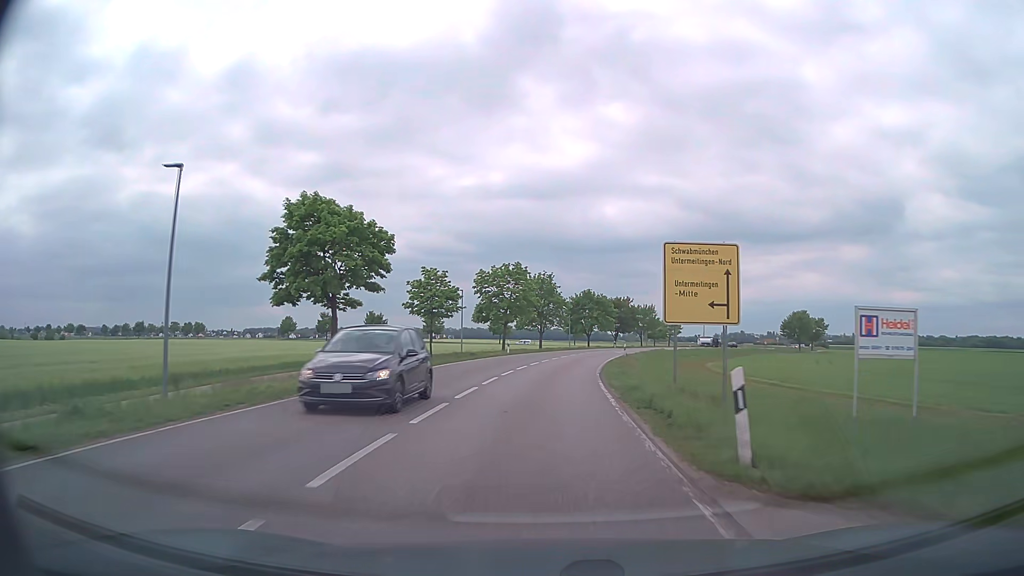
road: secondary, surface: asphalt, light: Day
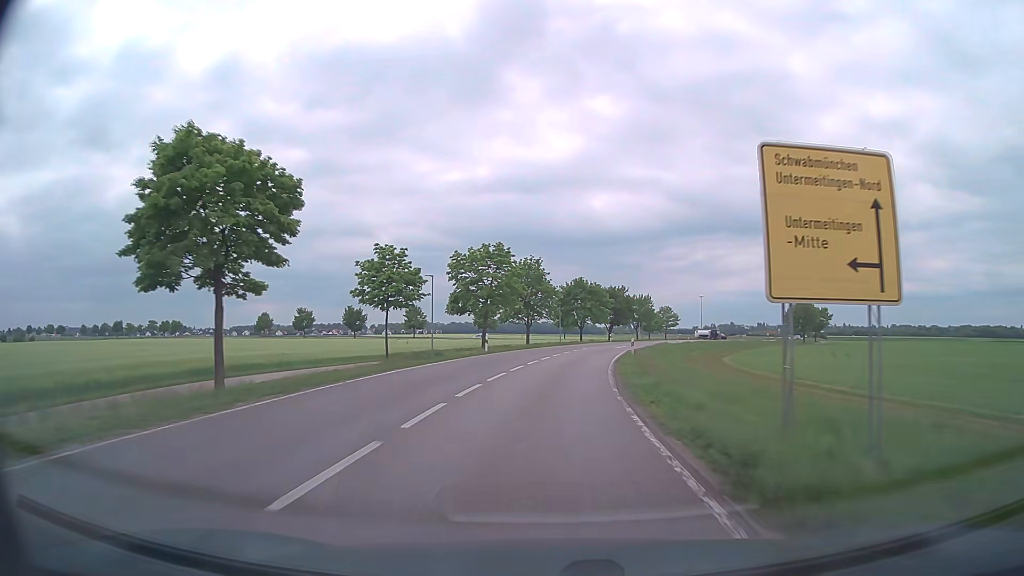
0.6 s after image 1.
(0.0, +9.8) m; +1°
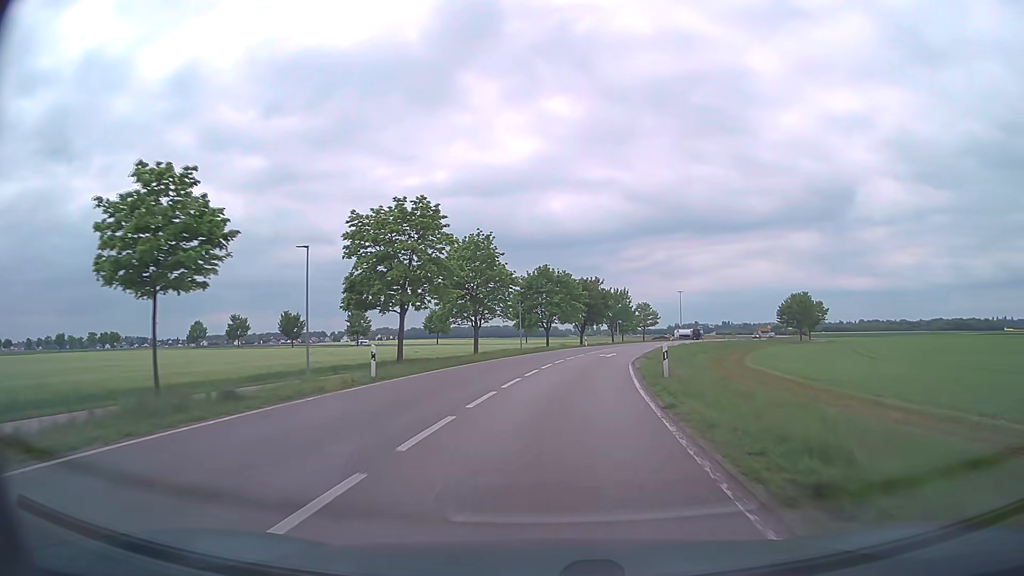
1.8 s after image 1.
(+0.5, +19.5) m; +3°
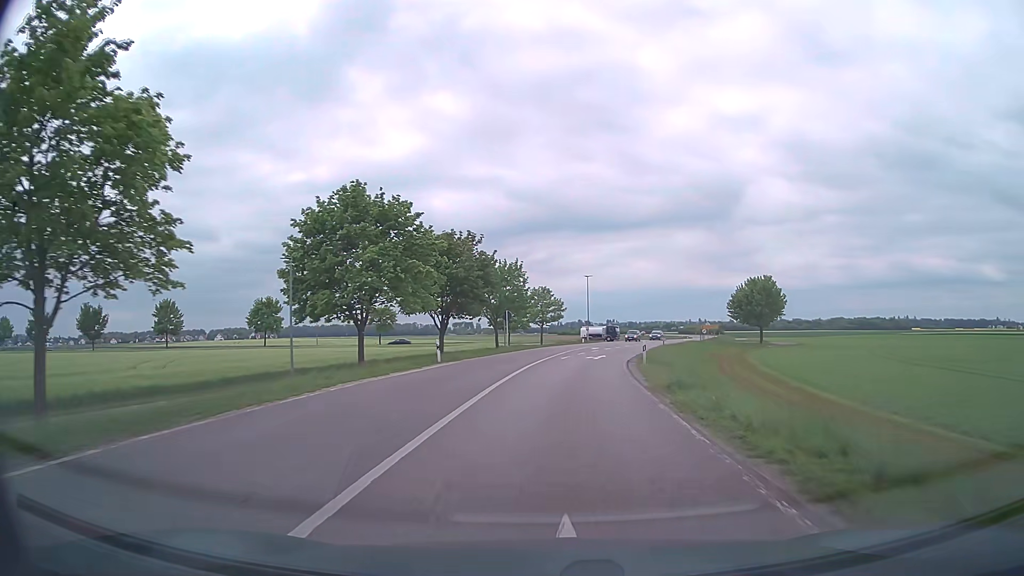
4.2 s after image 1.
(+3.4, +38.8) m; +10°
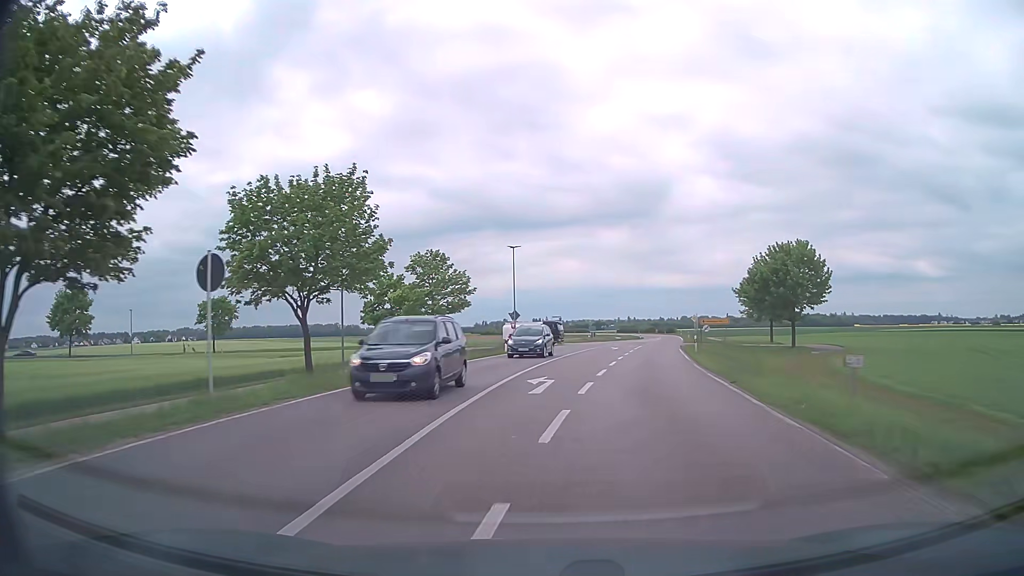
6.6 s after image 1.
(+2.2, +37.2) m; +6°
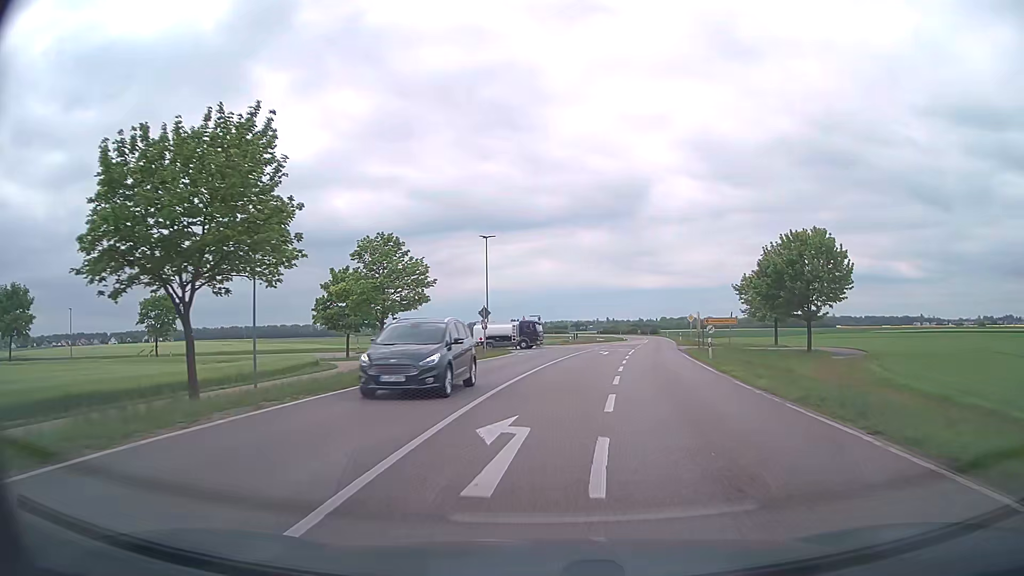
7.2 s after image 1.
(+0.1, +8.5) m; +2°
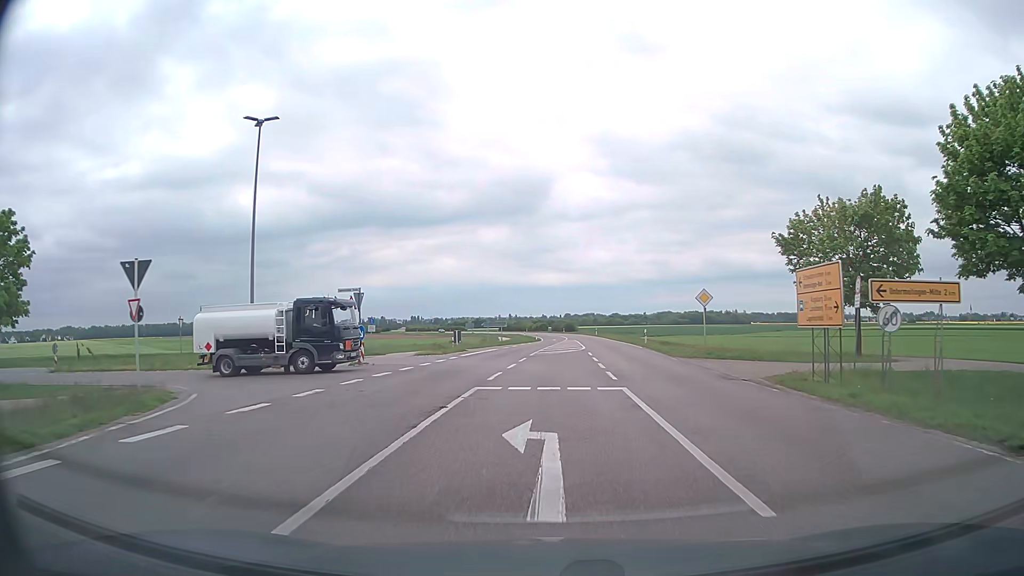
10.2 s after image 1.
(+2.7, +36.0) m; +8°
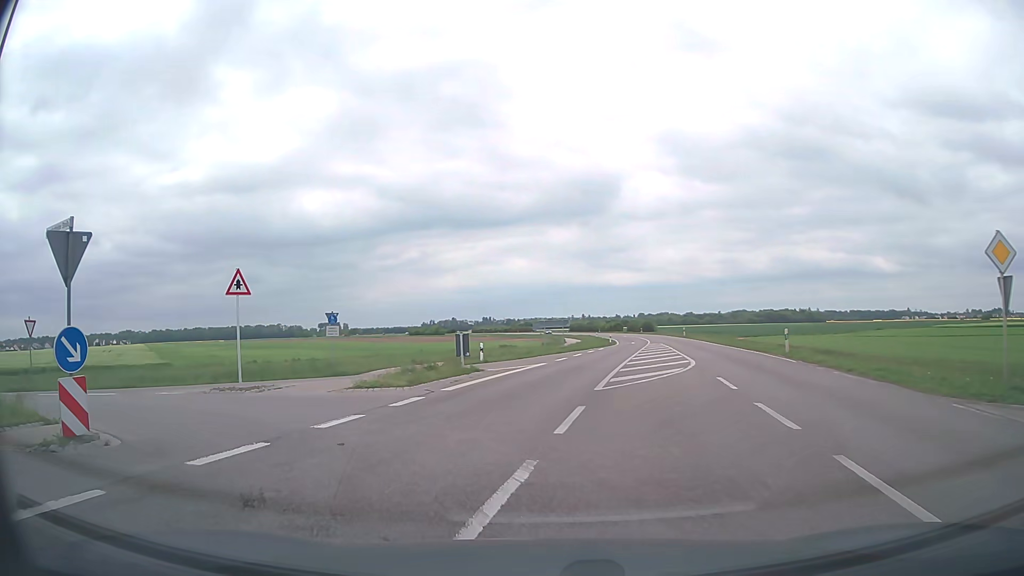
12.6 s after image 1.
(0.0, +18.5) m; -6°
(-3, +9) (-11, +15) (-21, +17) (-31, +17) (-40, +16) (-50, +13) (-59, +10) (-68, +5) (-77, +1) (-86, -4) m
